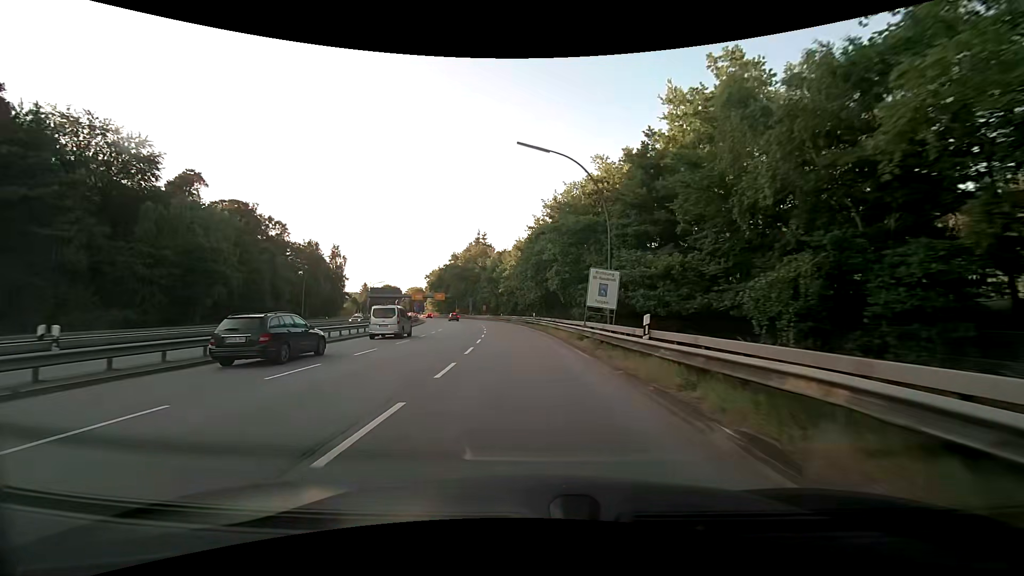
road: motorway_link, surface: asphalt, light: Day
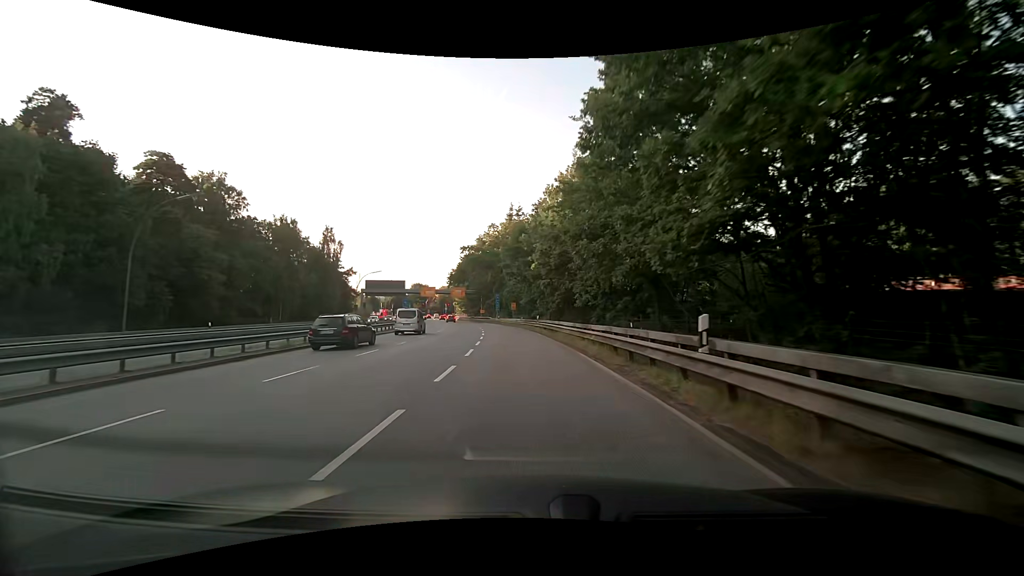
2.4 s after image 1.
(-1.8, +36.7) m; -5°
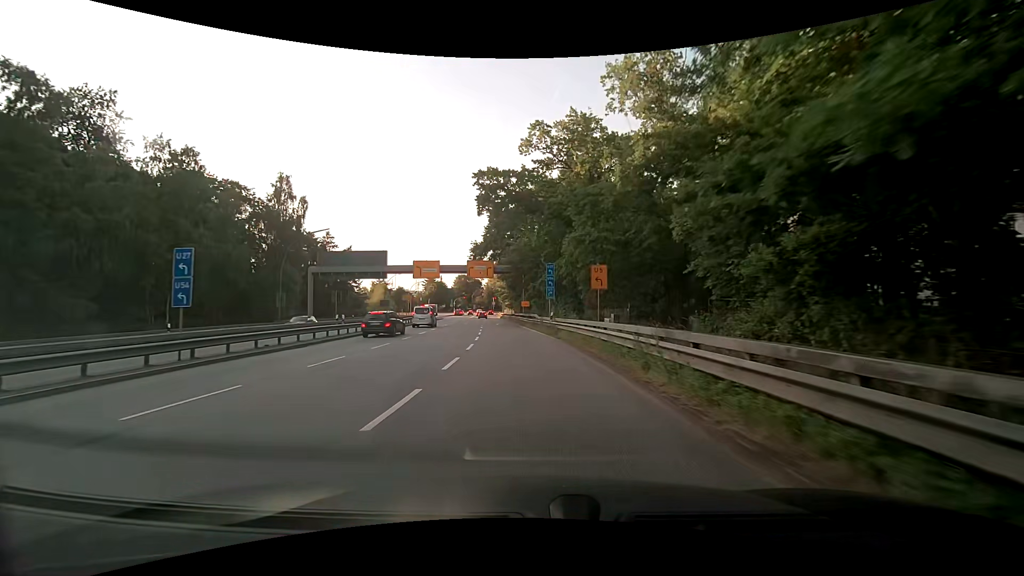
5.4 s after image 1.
(-2.4, +46.3) m; -6°
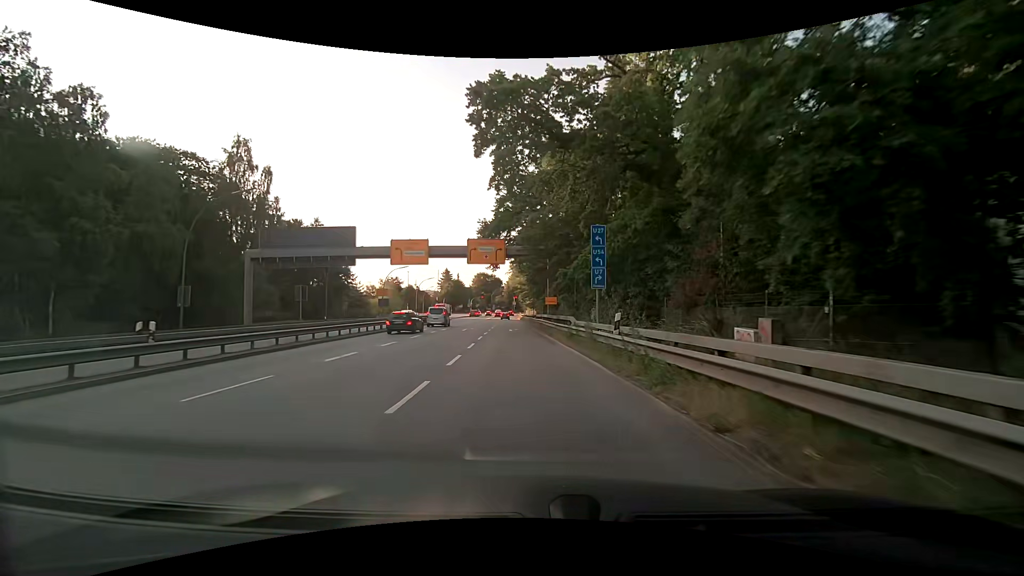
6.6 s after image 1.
(-0.5, +17.0) m; -3°
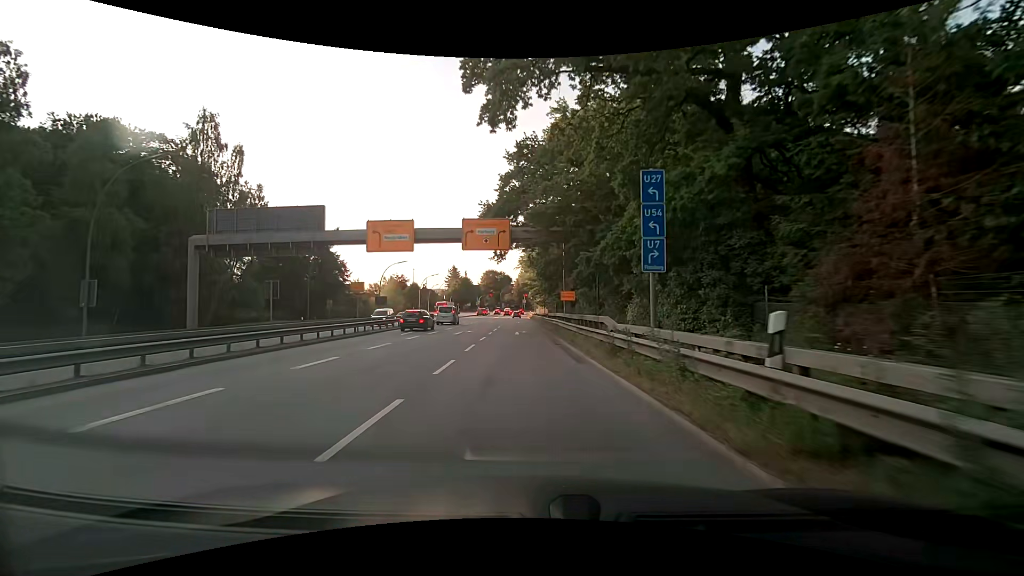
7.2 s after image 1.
(-0.1, +8.0) m; -1°
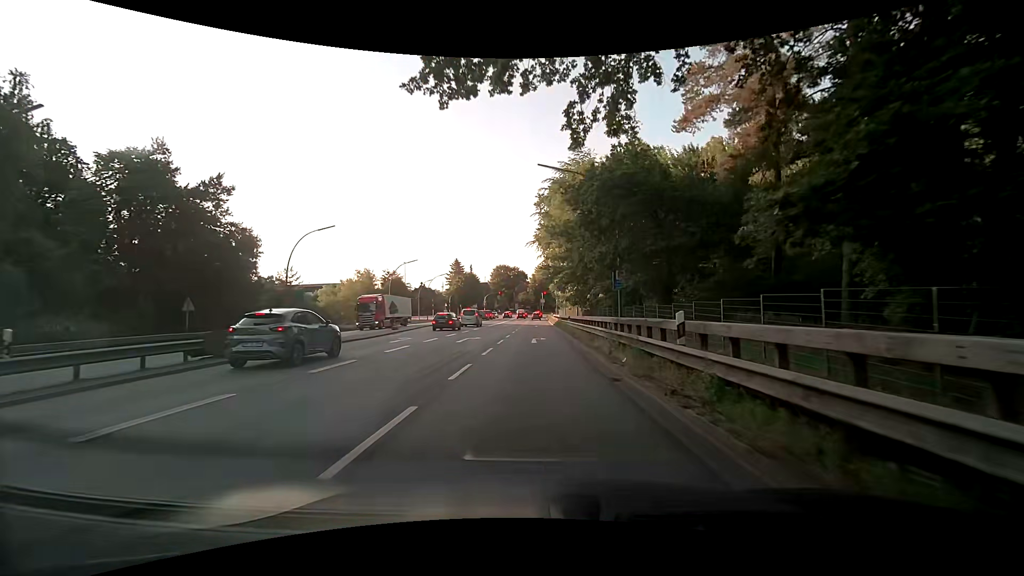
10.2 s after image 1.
(-0.9, +36.3) m; -4°
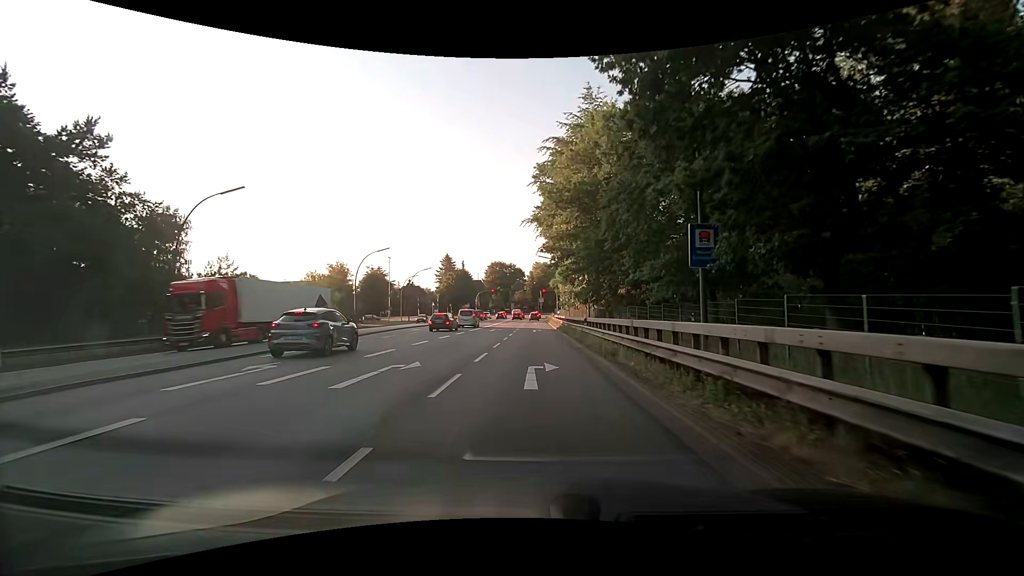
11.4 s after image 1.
(+0.4, +14.1) m; +1°
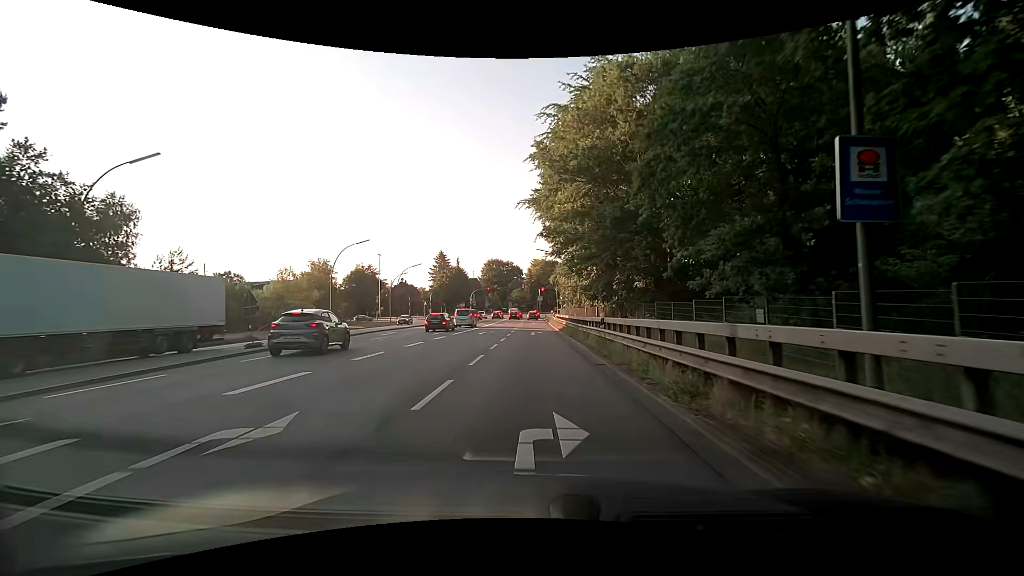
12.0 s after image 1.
(+0.2, +7.0) m; +1°
(0, +10) (0, +20) (0, +30) (0, +40) (0, +50) (0, +60) (0, +70) (0, +80) (0, +90) (0, +100) m
